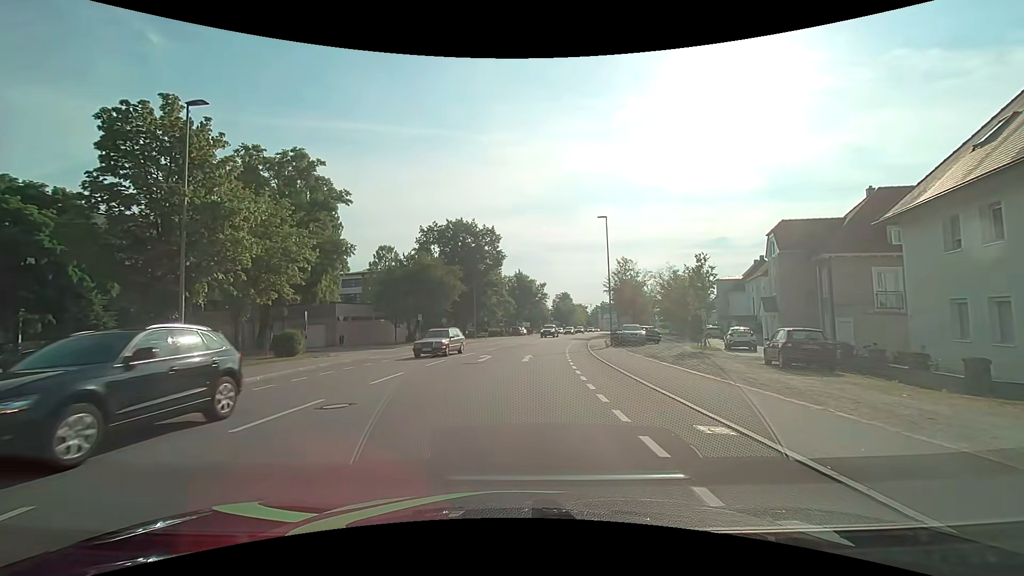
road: tertiary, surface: asphalt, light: Day
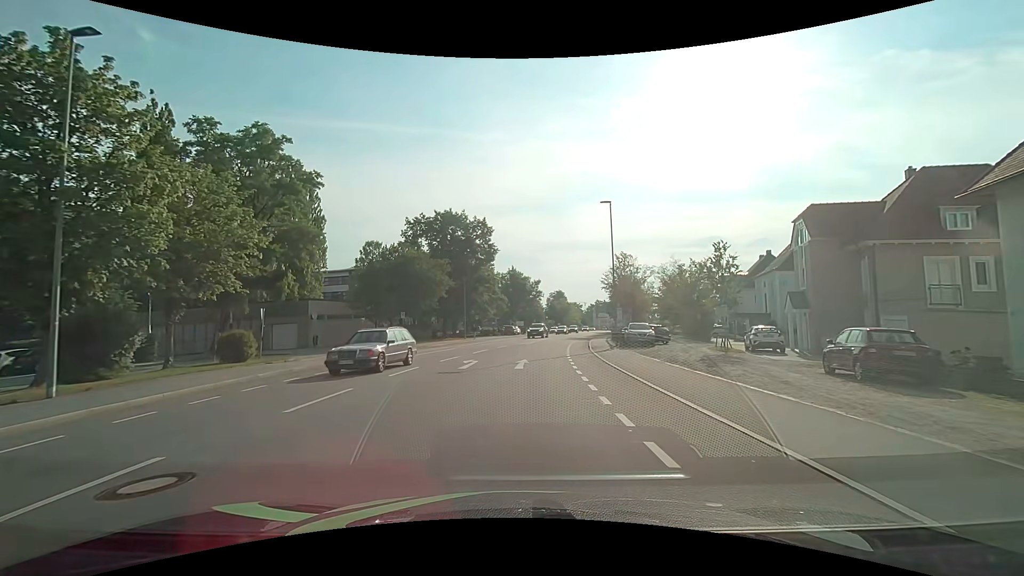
(0.0, +4.5) m; +1°
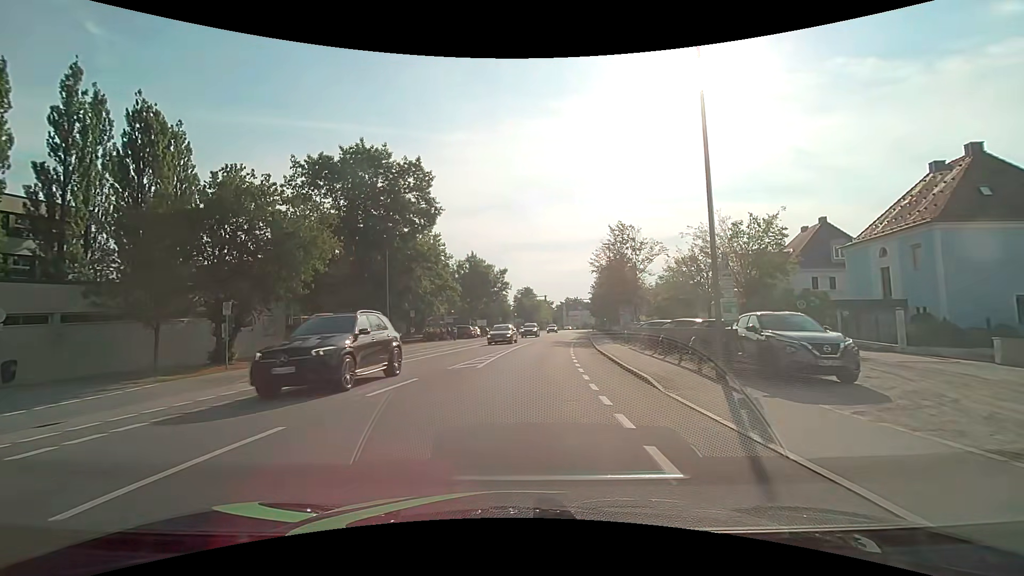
(+0.8, +22.6) m; +4°
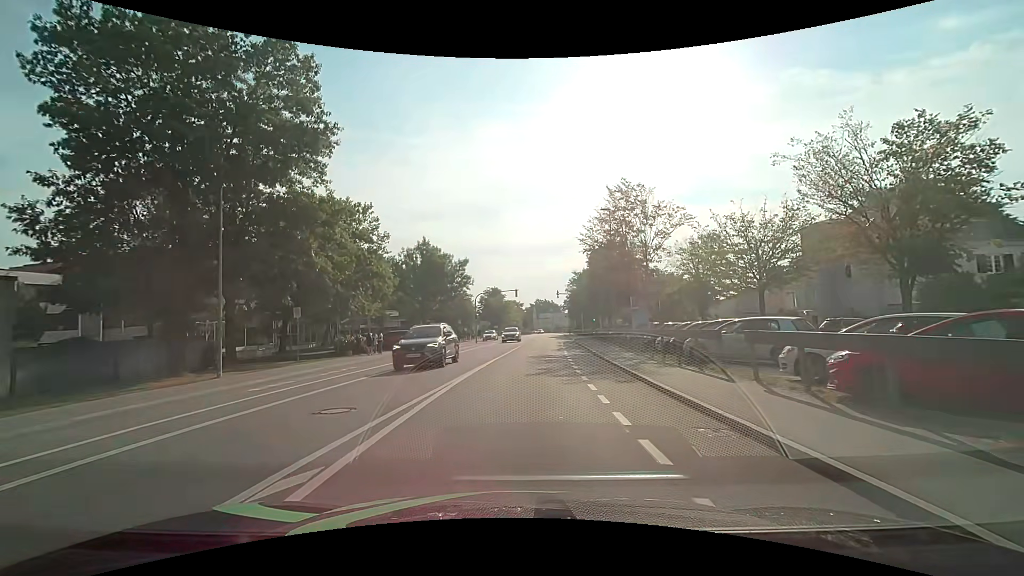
(+0.6, +17.9) m; +5°
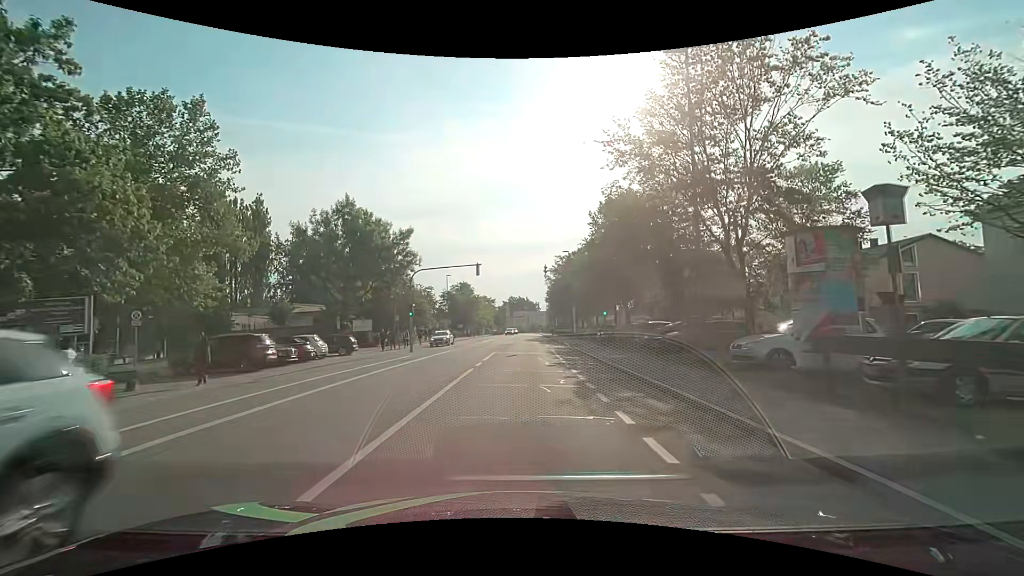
(+0.3, +22.4) m; +2°
(0, +10) (0, +20) (+1, +30) (+1, +40) (+1, +50) (+1, +60) (+2, +70) (+2, +80) (+2, +90) (+3, +100) m
